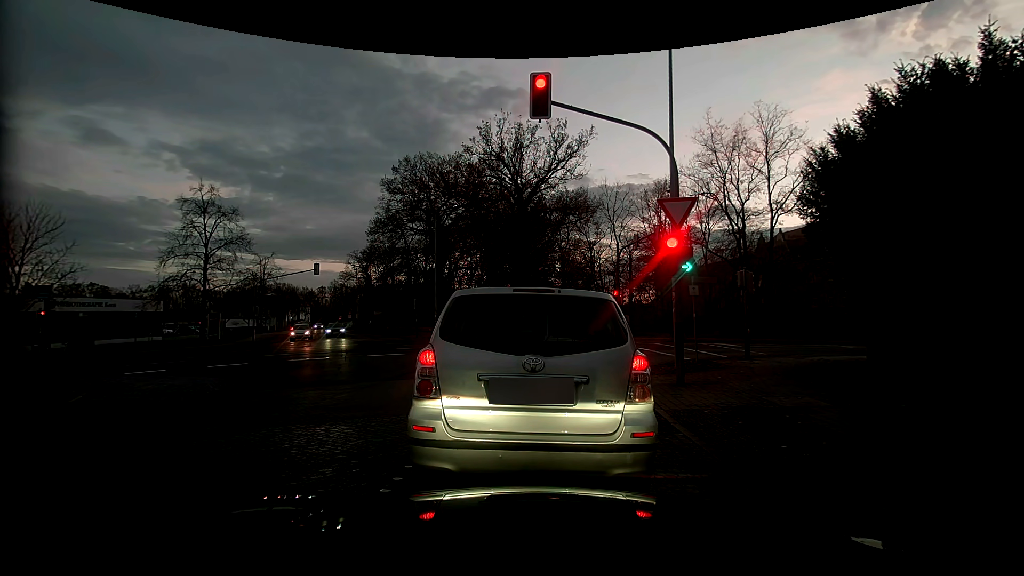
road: residential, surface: sett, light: Dusk
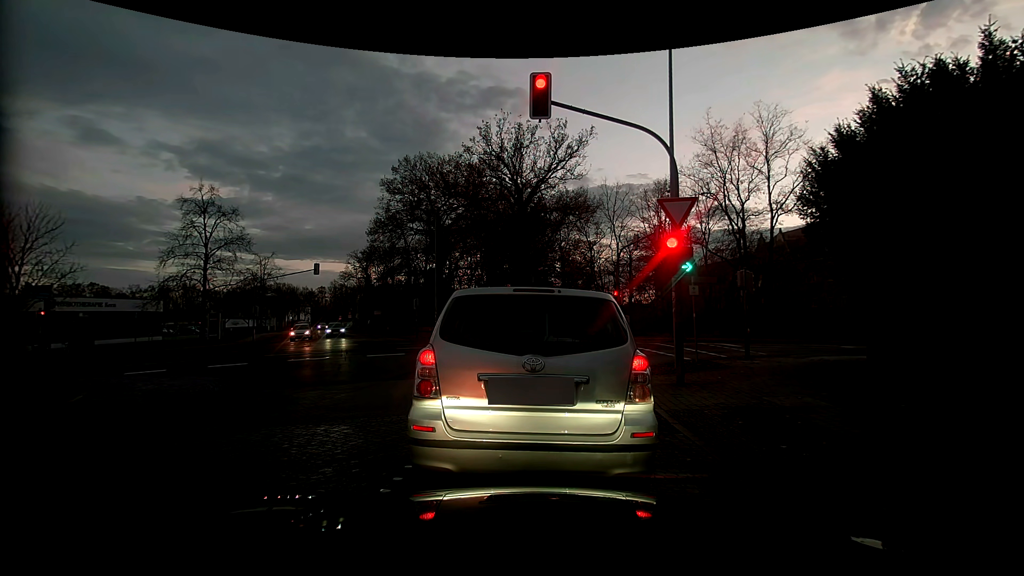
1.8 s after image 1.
(0.0, 0.0) m; 0°
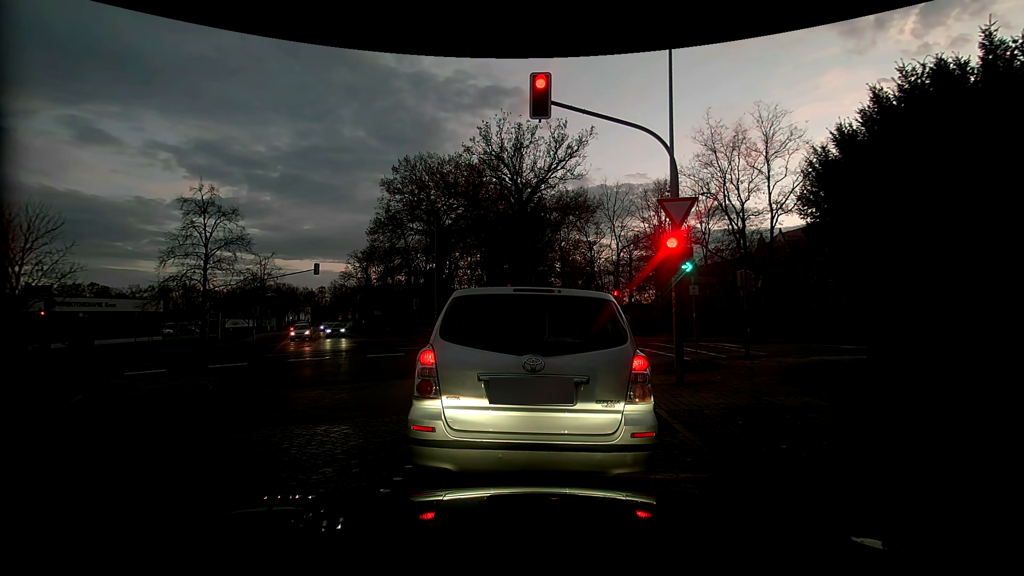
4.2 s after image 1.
(0.0, 0.0) m; 0°
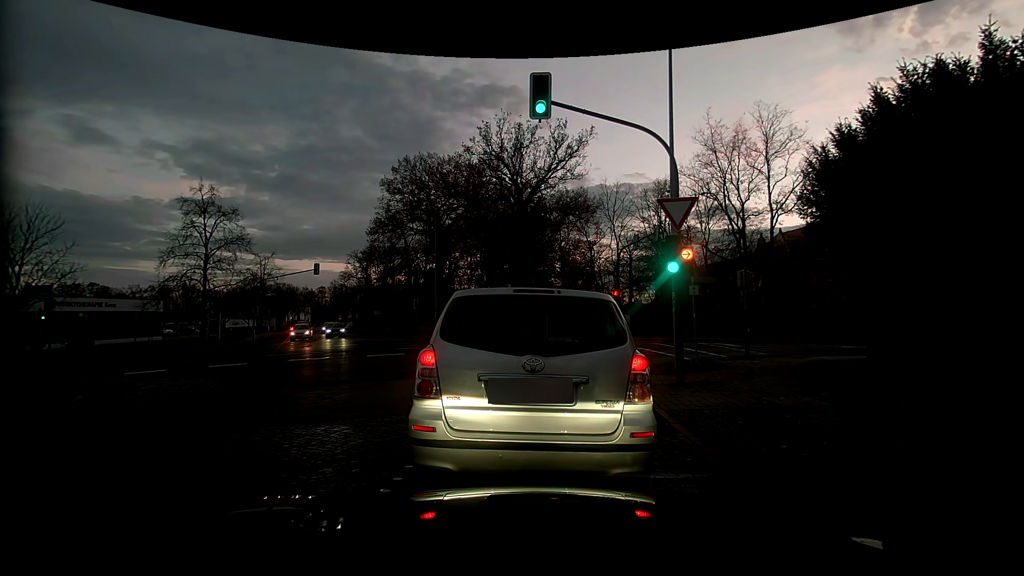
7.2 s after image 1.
(0.0, 0.0) m; 0°
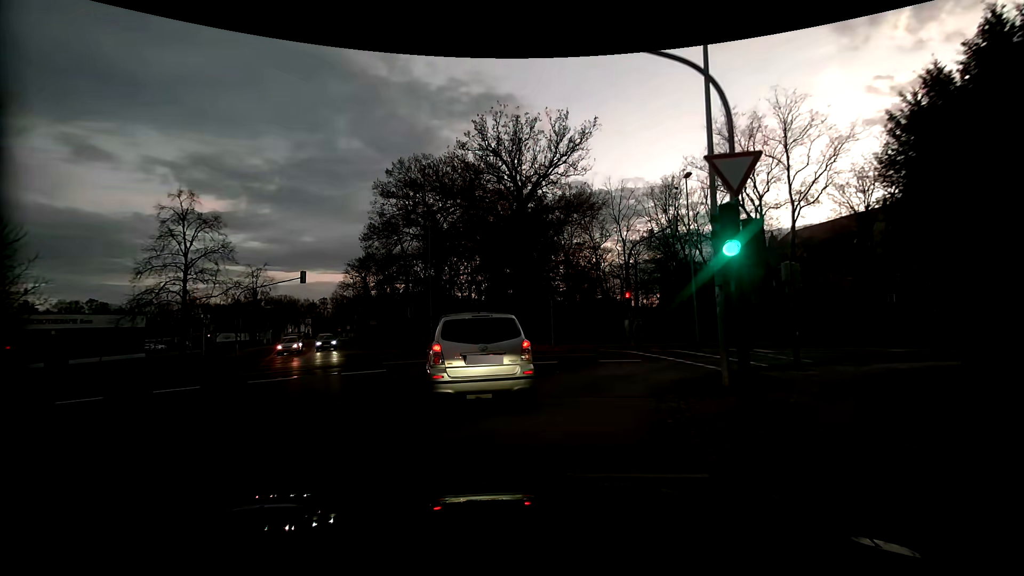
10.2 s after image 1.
(+0.1, +3.5) m; +1°
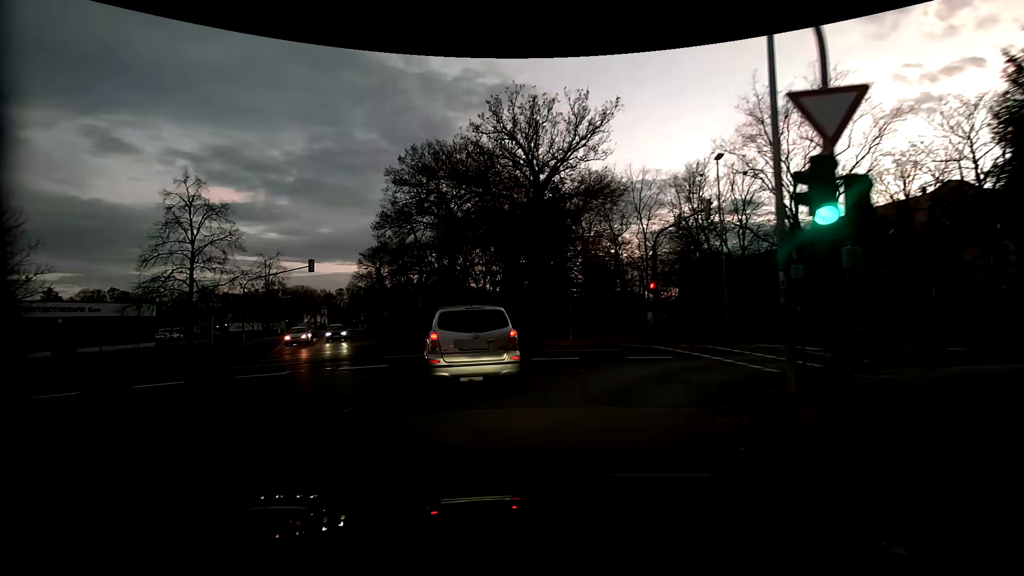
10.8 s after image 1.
(-0.1, +2.0) m; -2°
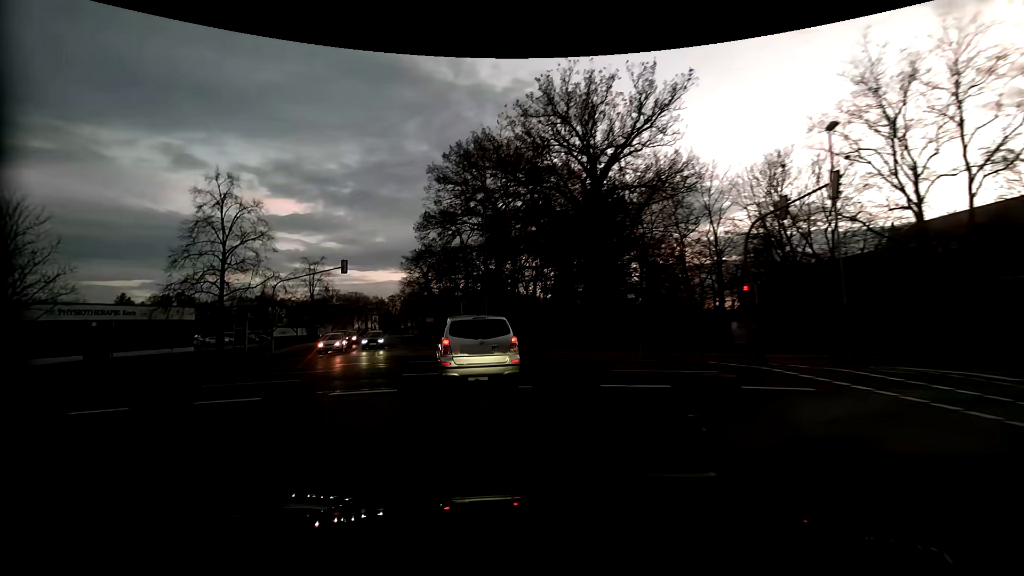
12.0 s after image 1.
(-0.3, +4.8) m; -8°
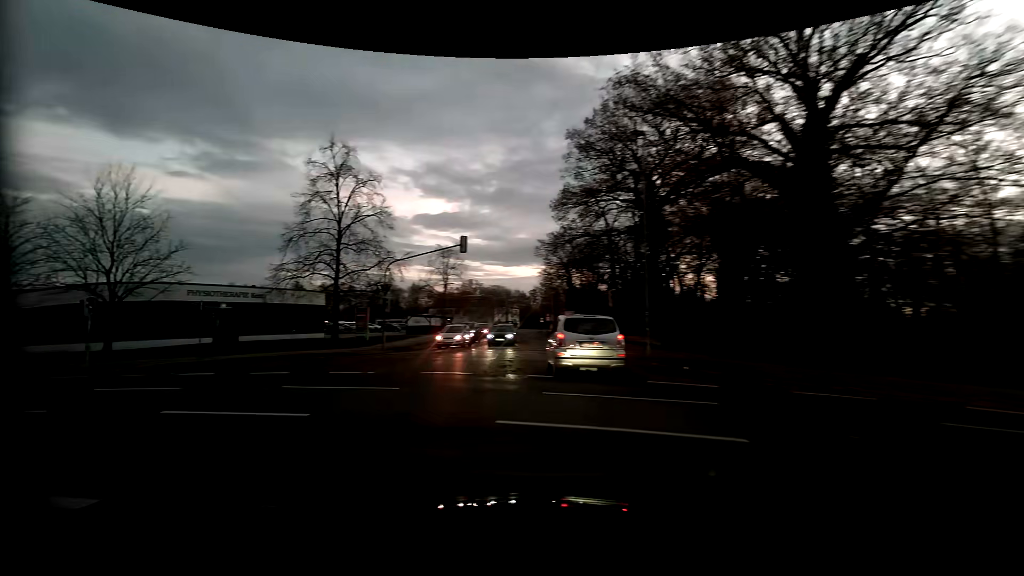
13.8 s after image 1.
(-0.9, +8.4) m; -15°
(-3, +9) (-10, +16) (-20, +18) (-30, +21) (-40, +23) (-49, +25) (-59, +27) (-69, +28) (-79, +30) (-89, +32) m
